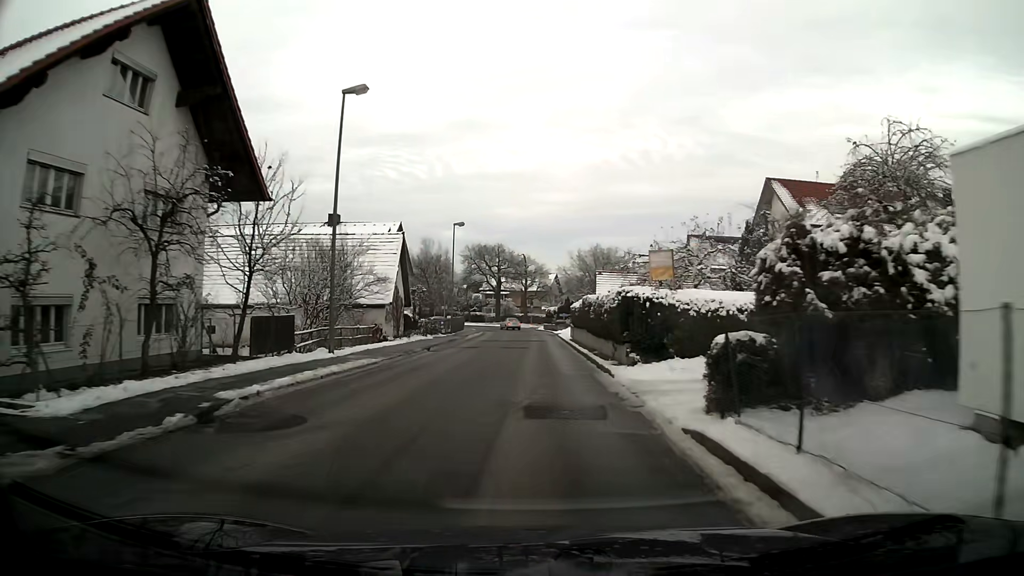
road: unclassified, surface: asphalt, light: Day
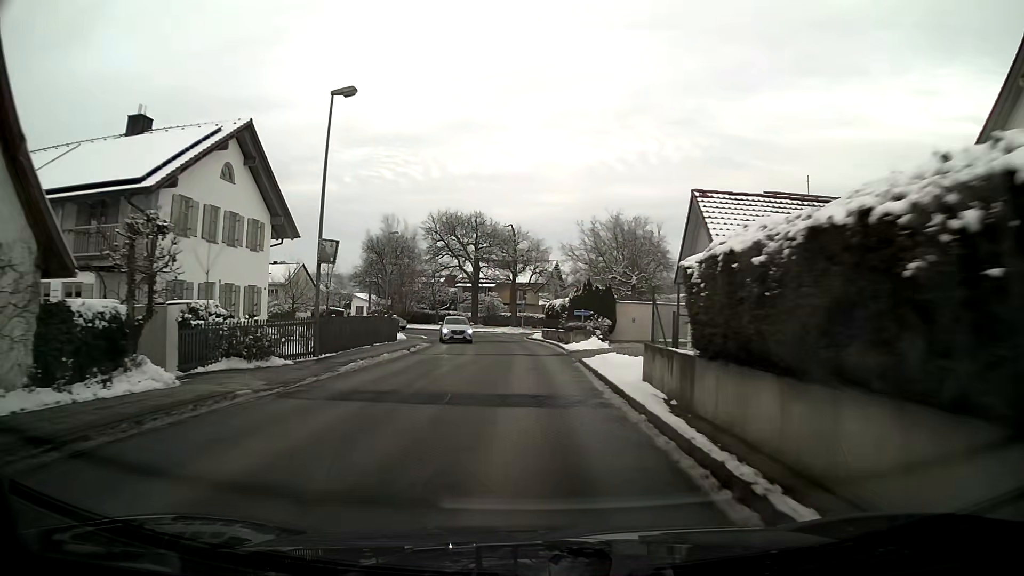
(+0.1, +29.9) m; 0°
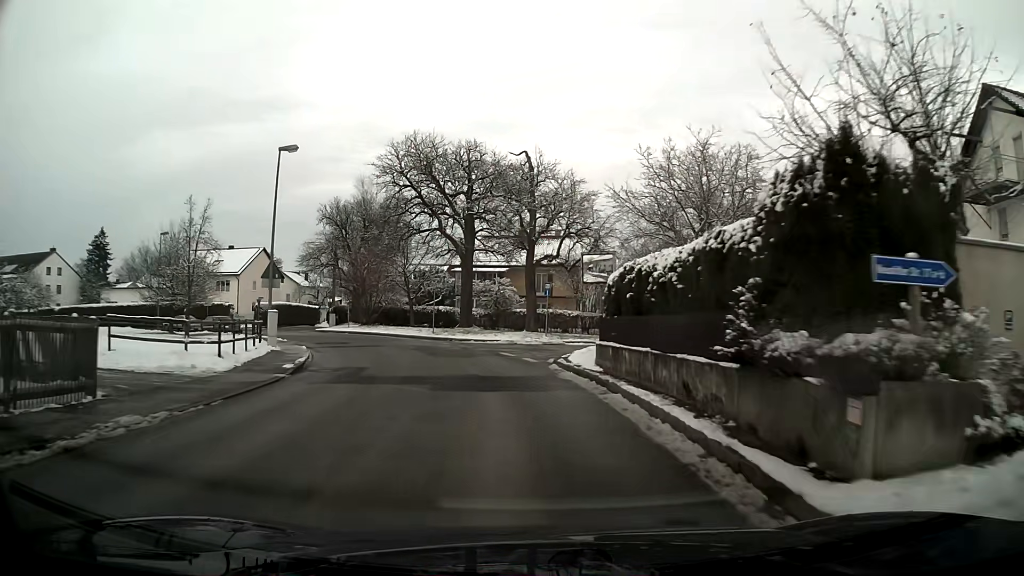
(-0.4, +27.4) m; -3°
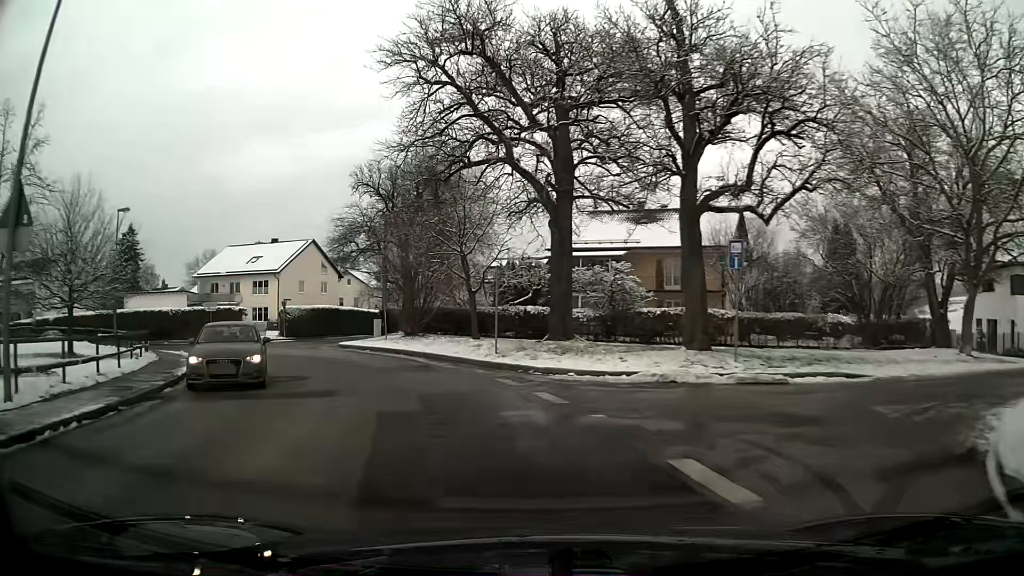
(-1.4, +18.6) m; -10°
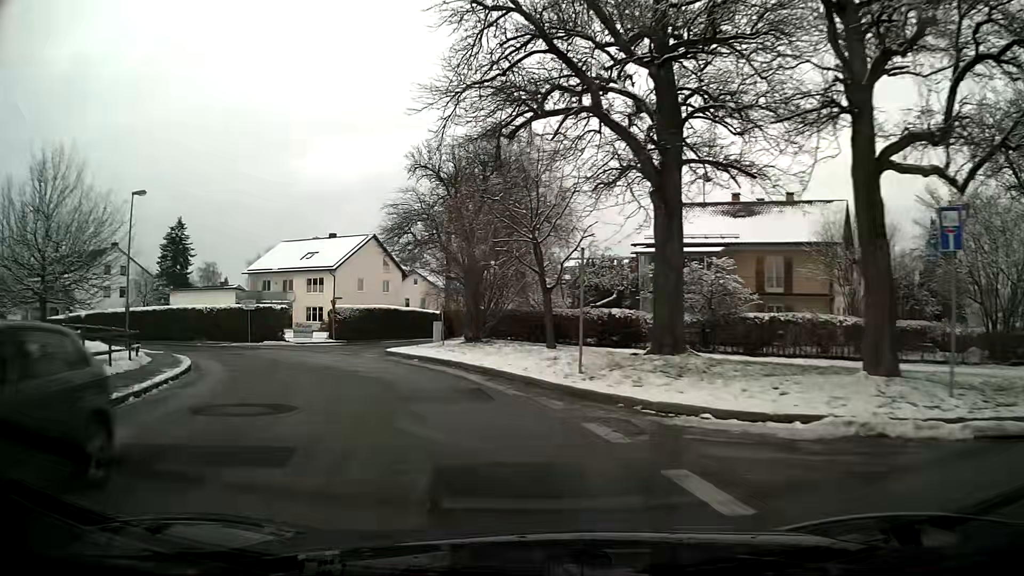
(-0.3, +5.8) m; -7°
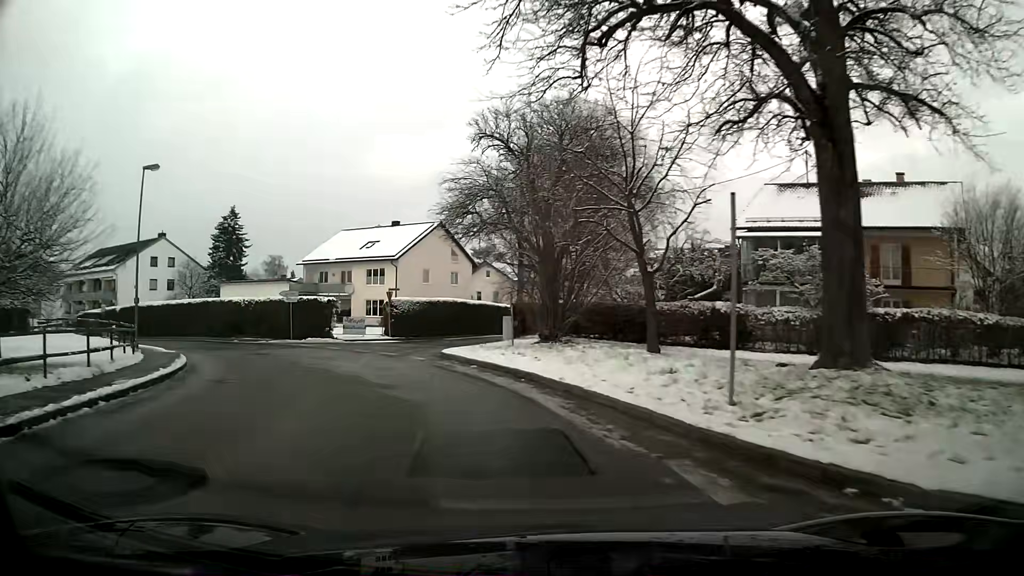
(-0.3, +5.6) m; -7°
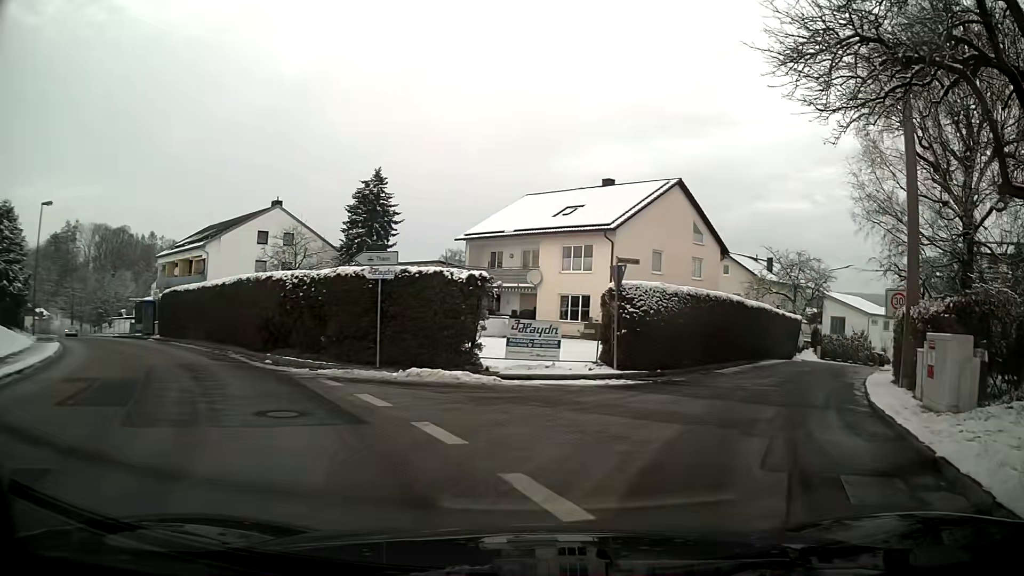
(-4.3, +22.0) m; -10°
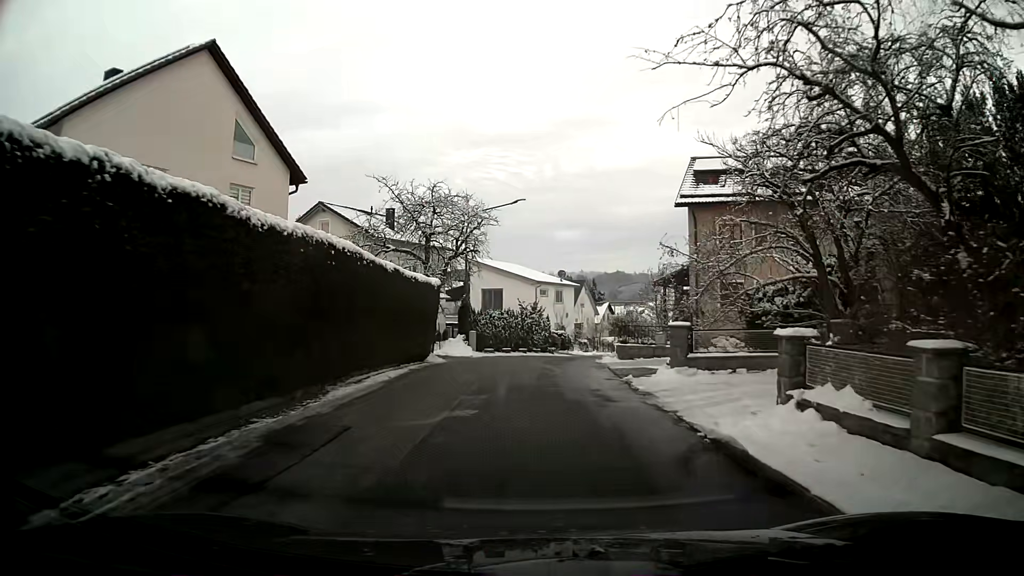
(+6.3, +19.1) m; +26°
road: residential
(0, +10) (+1, +20) (+2, +30) (+4, +40) (+7, +49) (+10, +59) (+13, +68) (+16, +78) (+20, +87) (+23, +96) m
